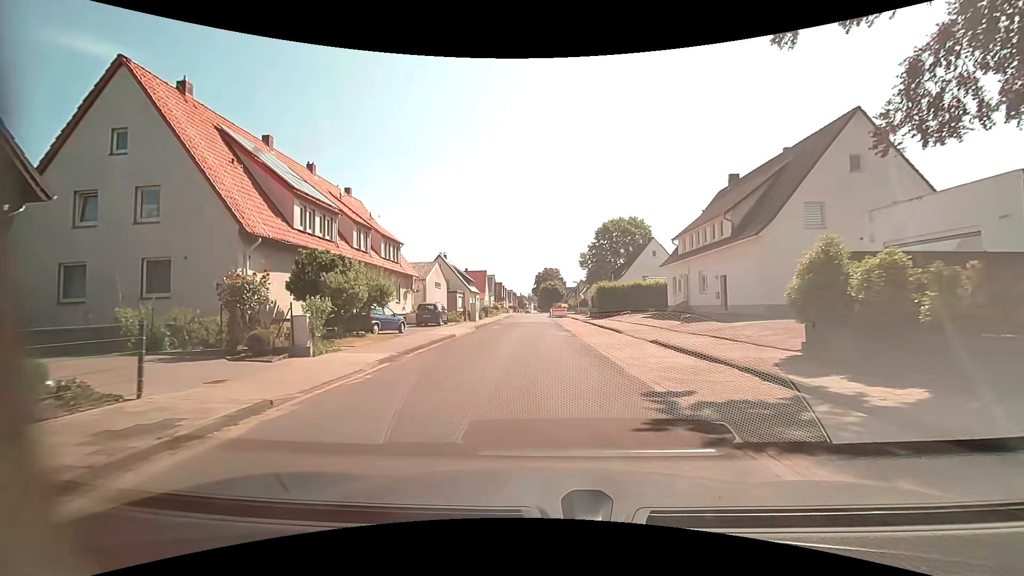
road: residential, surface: asphalt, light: Day
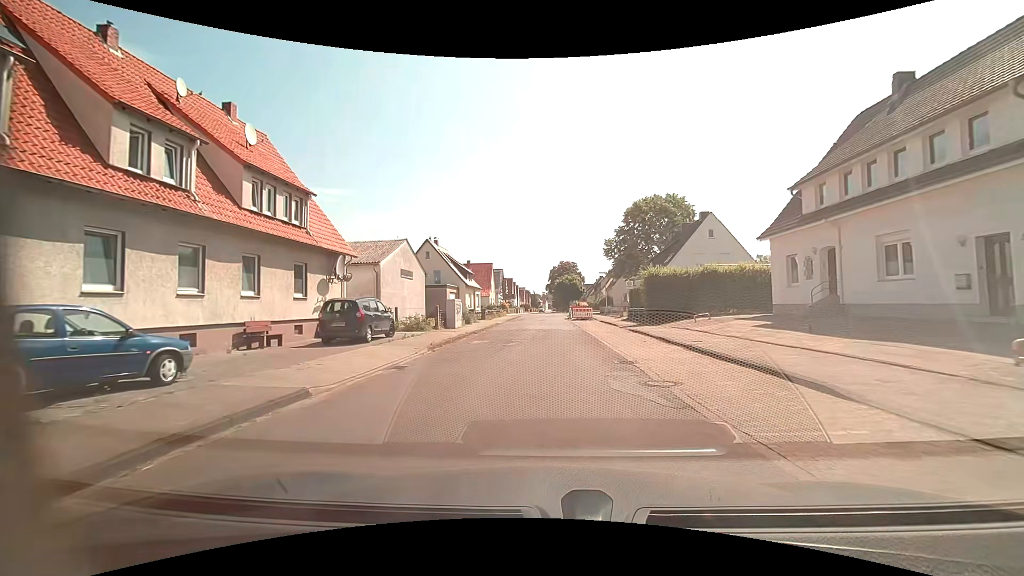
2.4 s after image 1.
(-0.2, +16.6) m; -2°
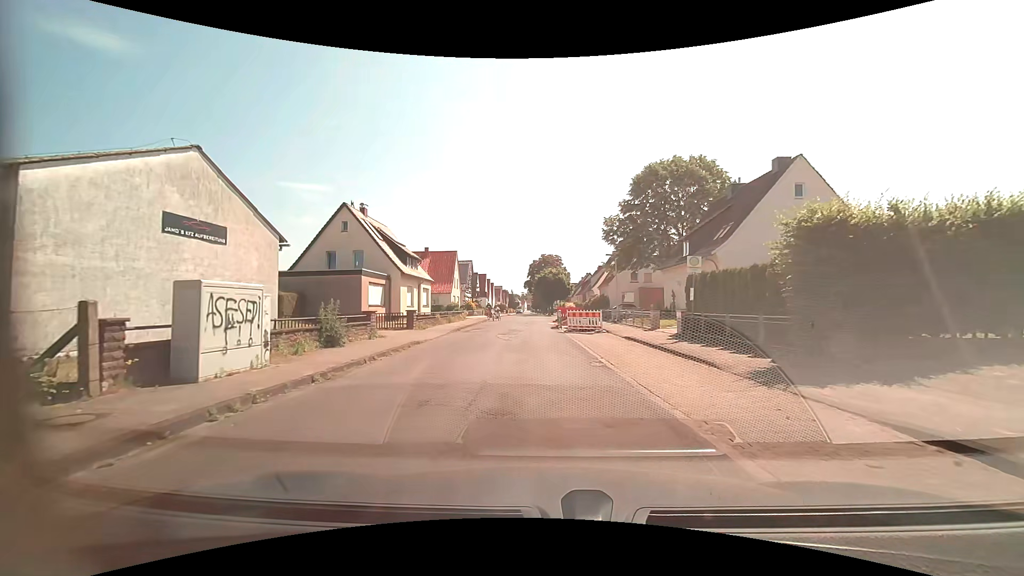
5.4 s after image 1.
(+0.3, +19.9) m; +3°
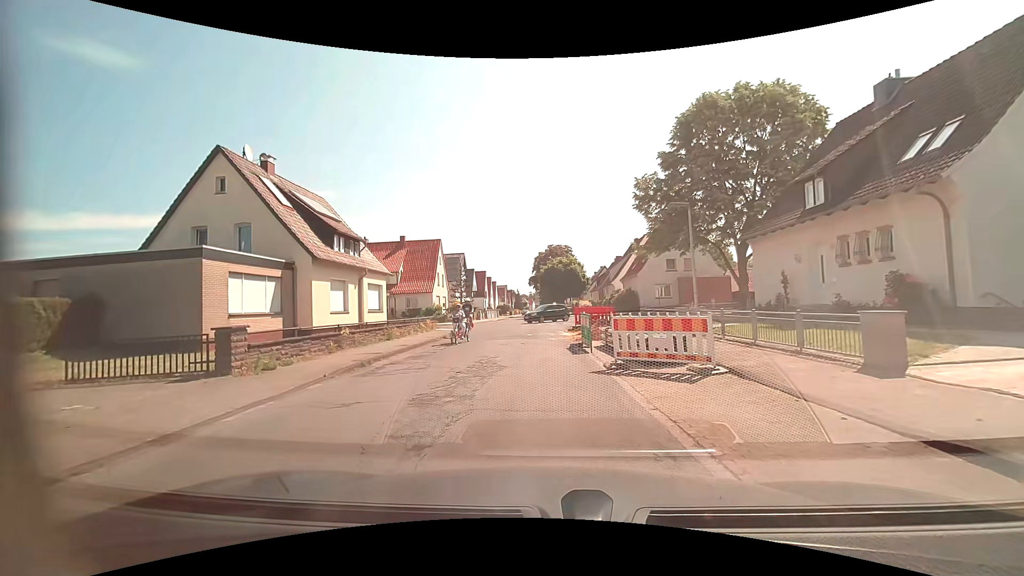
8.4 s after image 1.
(-0.3, +15.9) m; -2°
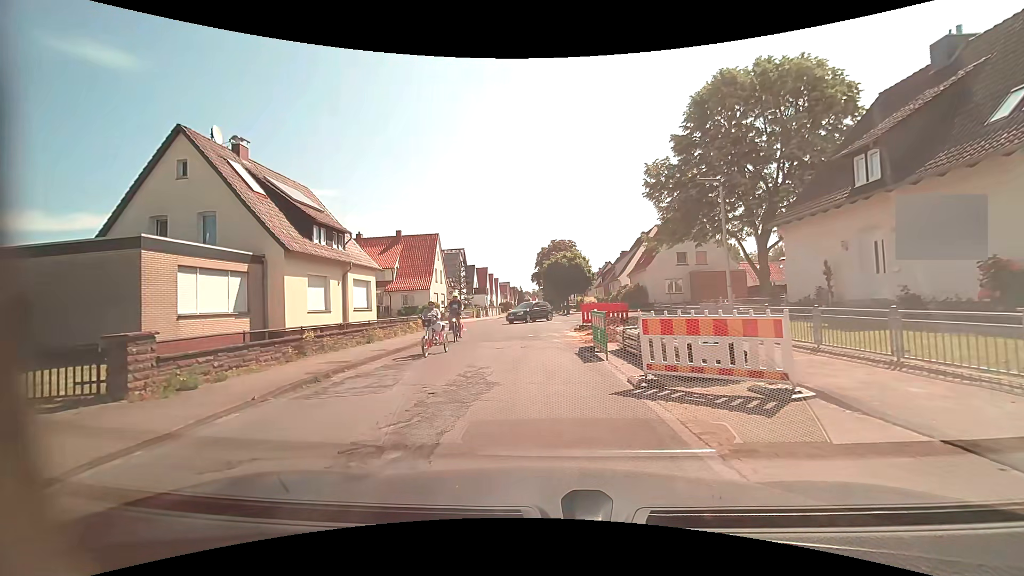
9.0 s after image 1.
(0.0, +2.8) m; -1°
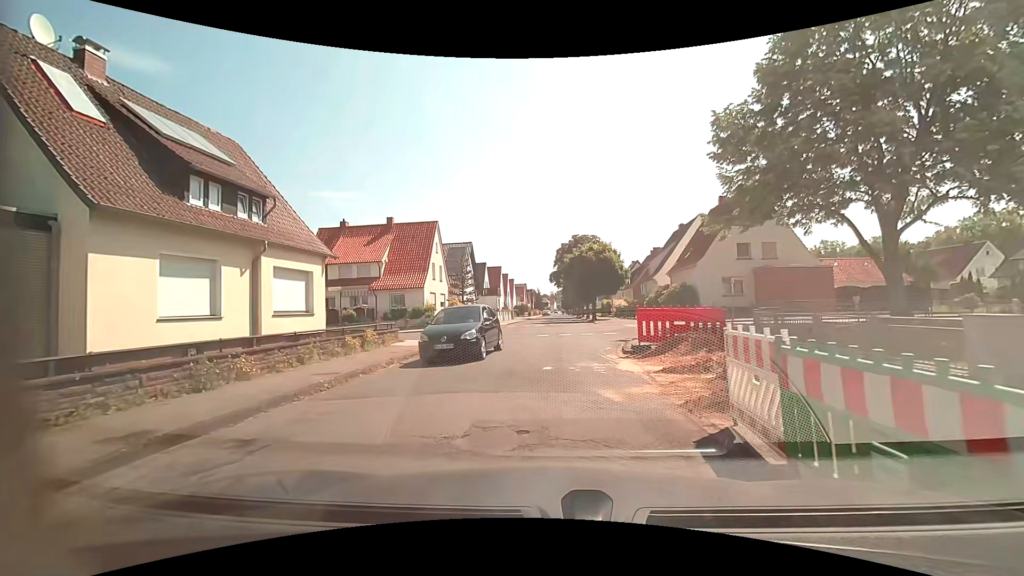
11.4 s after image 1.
(-0.1, +9.9) m; -2°
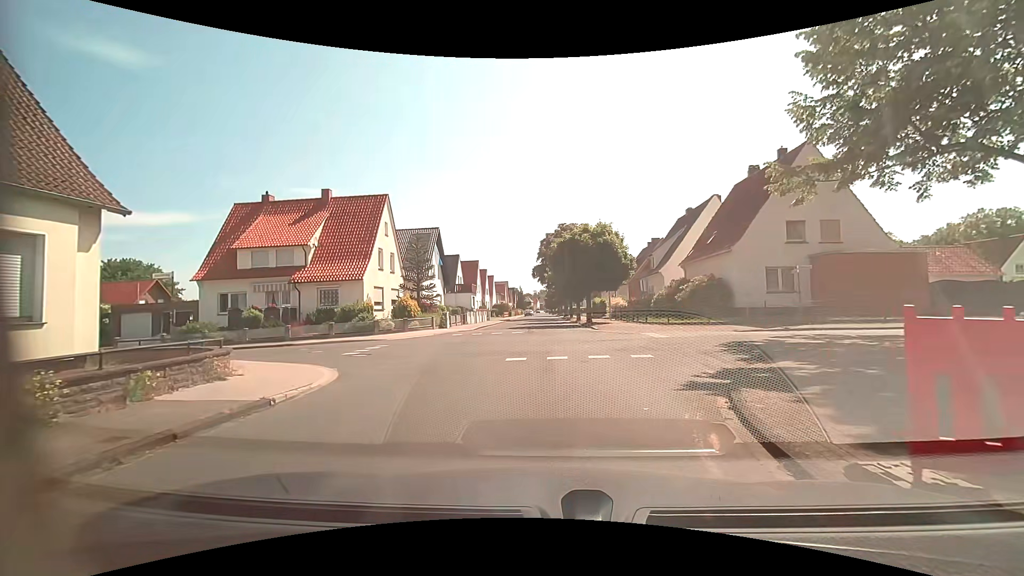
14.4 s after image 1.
(+0.2, +10.4) m; +4°
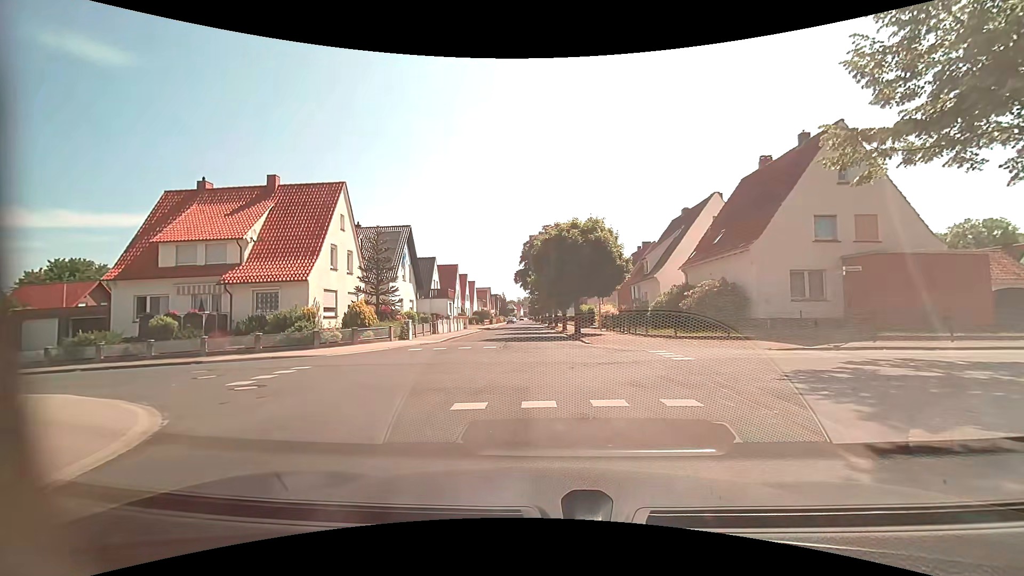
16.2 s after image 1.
(0.0, +5.0) m; +2°
(0, +10) (-6, +18) (-16, +17) (-26, +16) (-36, +15) (-46, +15) (-56, +14) (-66, +13) (-76, +13) (-86, +12) m
